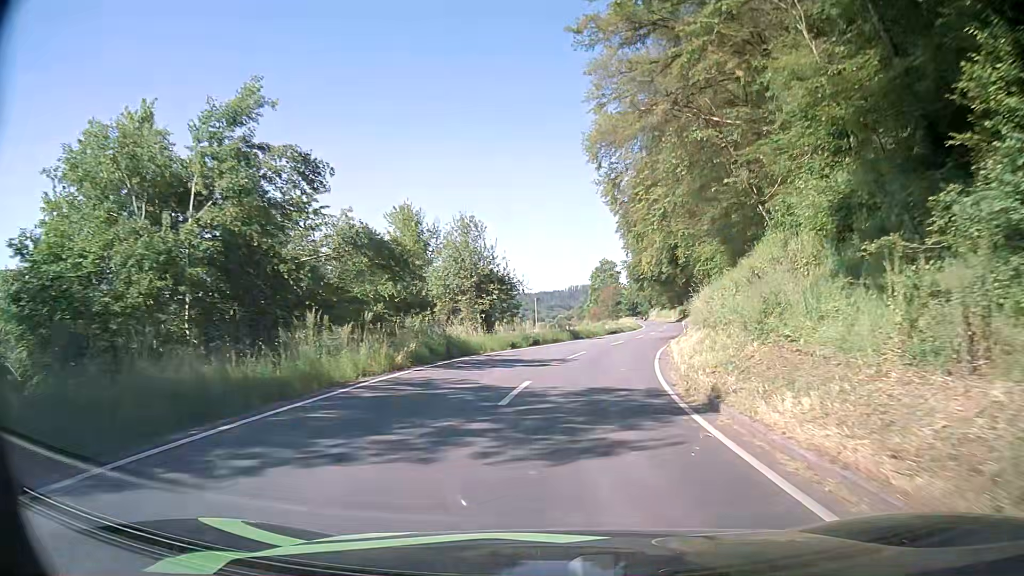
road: secondary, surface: asphalt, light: Day
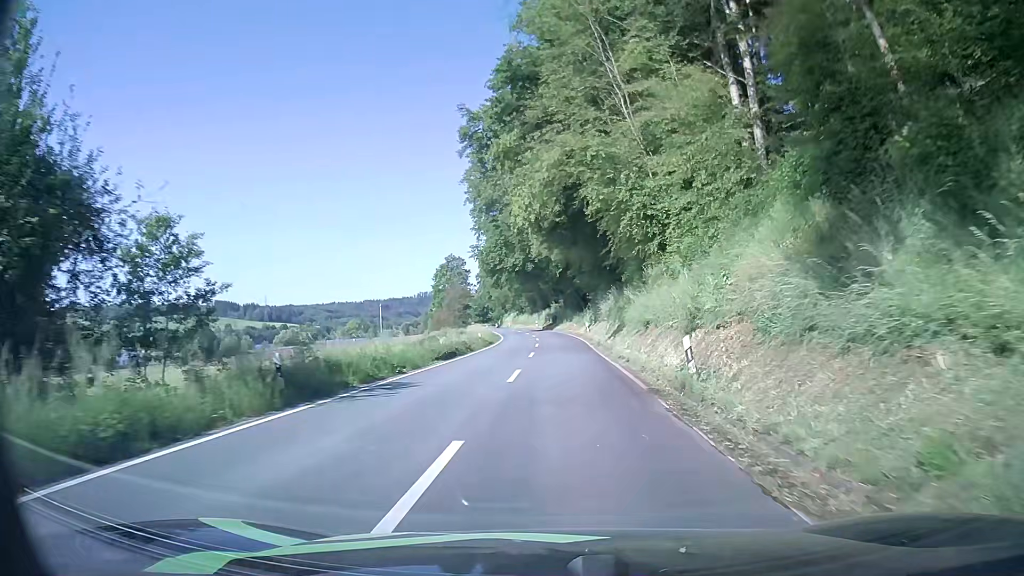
(+3.0, +30.9) m; +12°
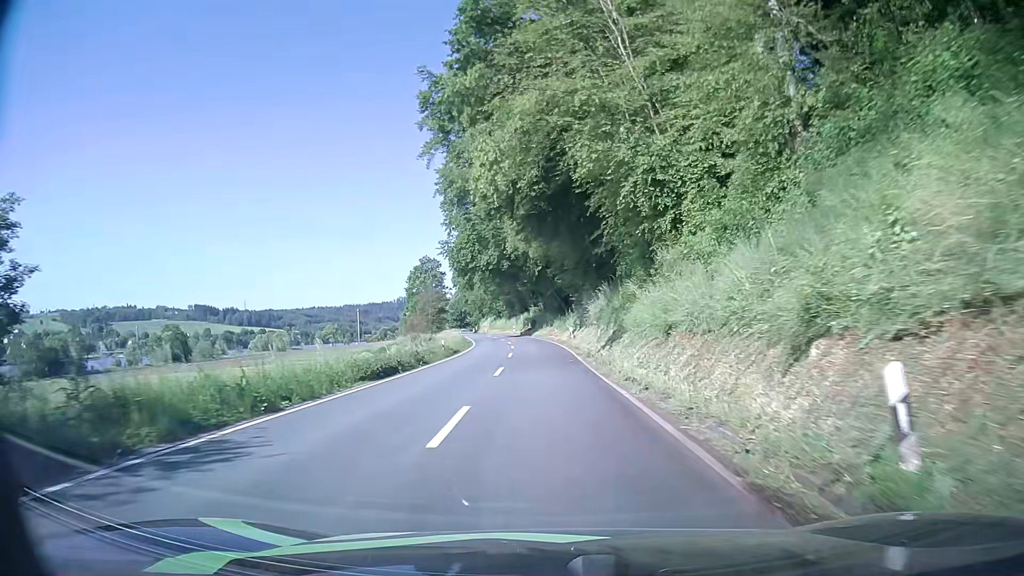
(+0.2, +8.0) m; +2°
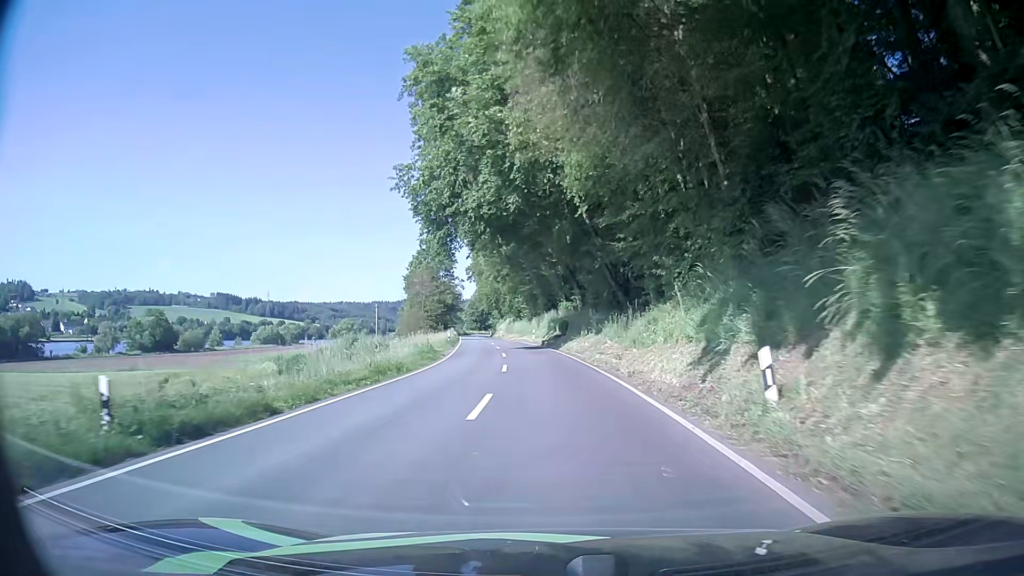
(-0.4, +33.6) m; -2°
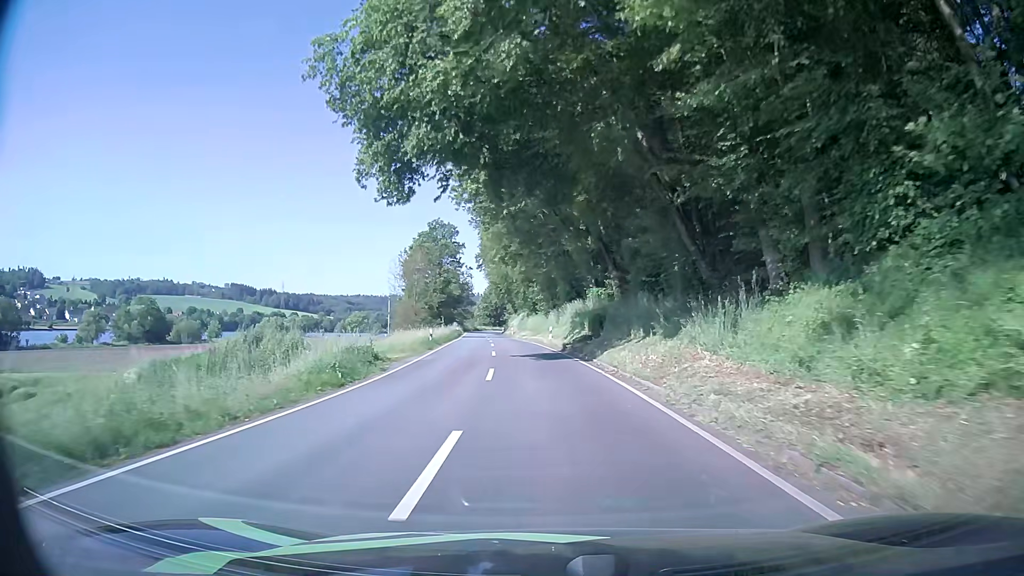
(-0.1, +17.5) m; -1°
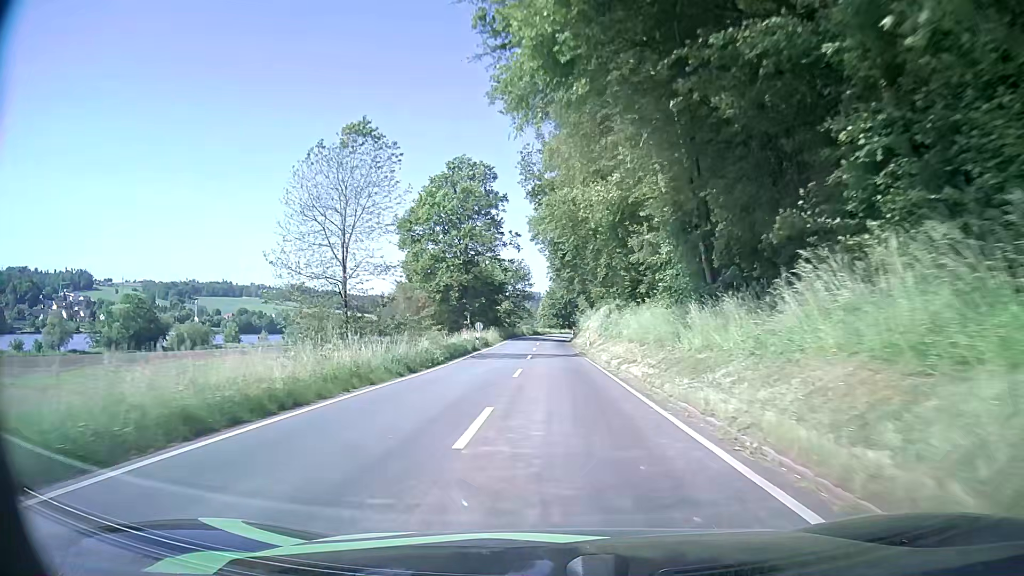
(-2.3, +45.1) m; -6°
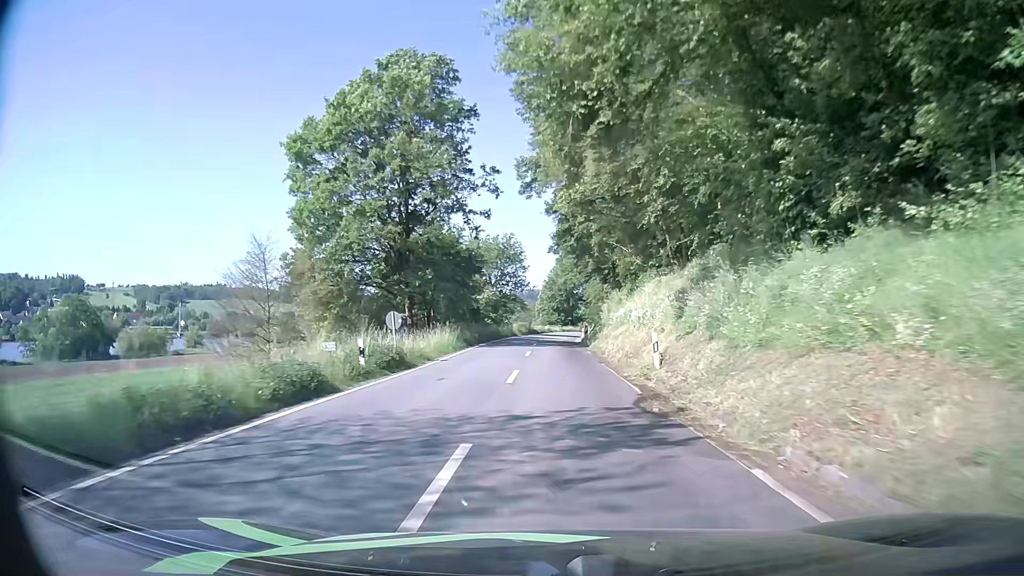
(-0.4, +28.1) m; -1°
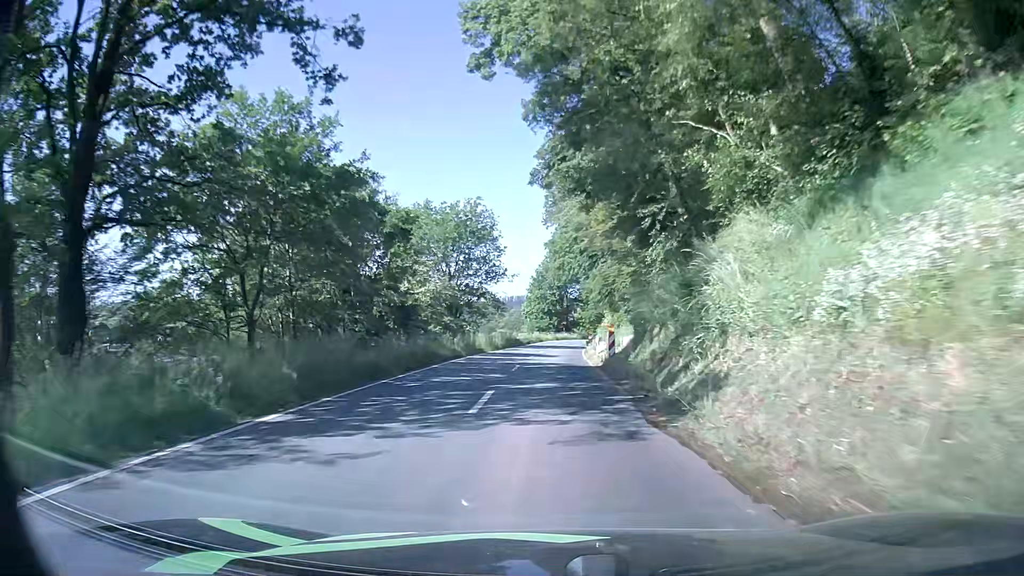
(+0.4, +28.9) m; +1°
